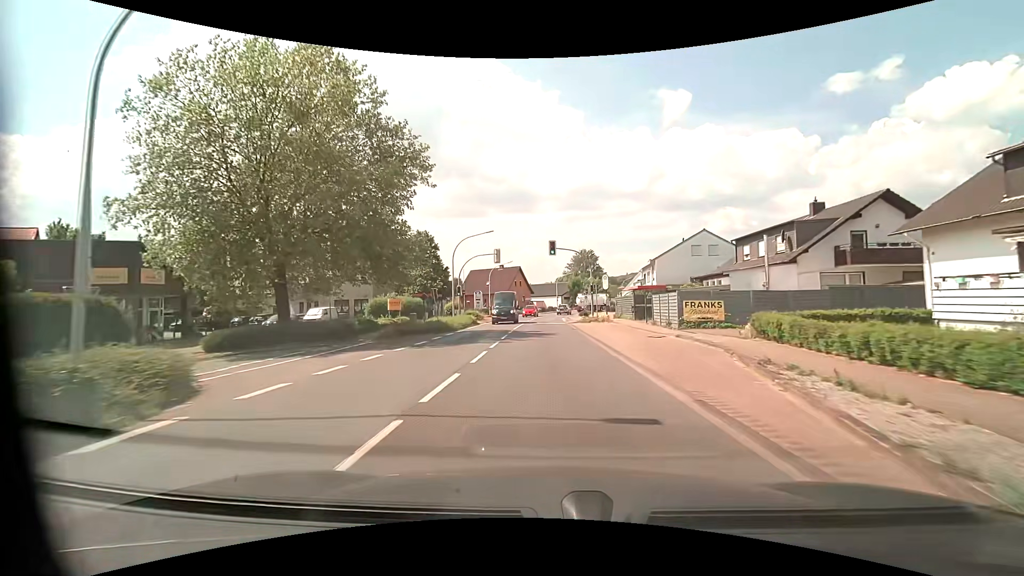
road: primary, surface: asphalt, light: Day
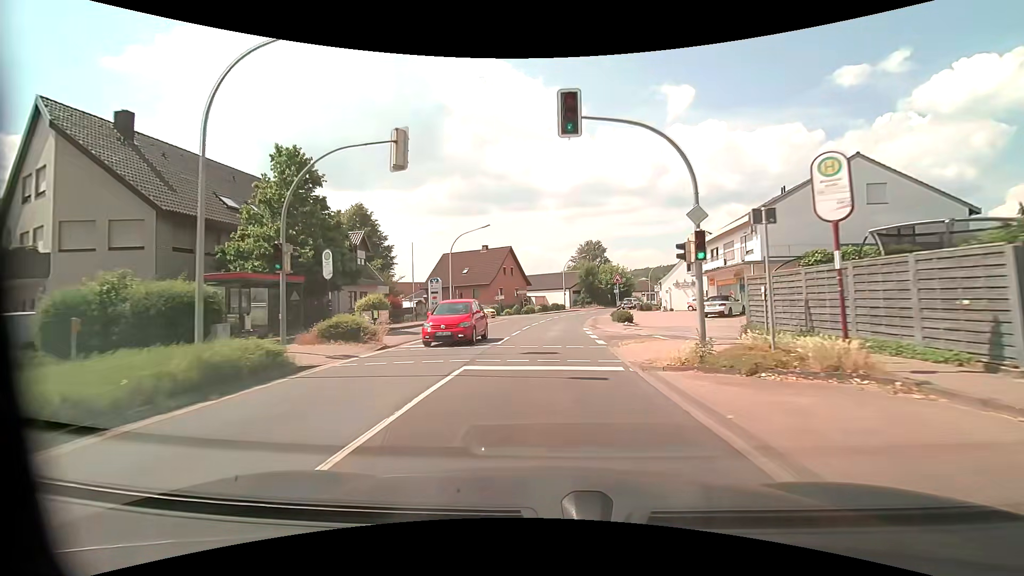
(0.0, +30.6) m; -1°
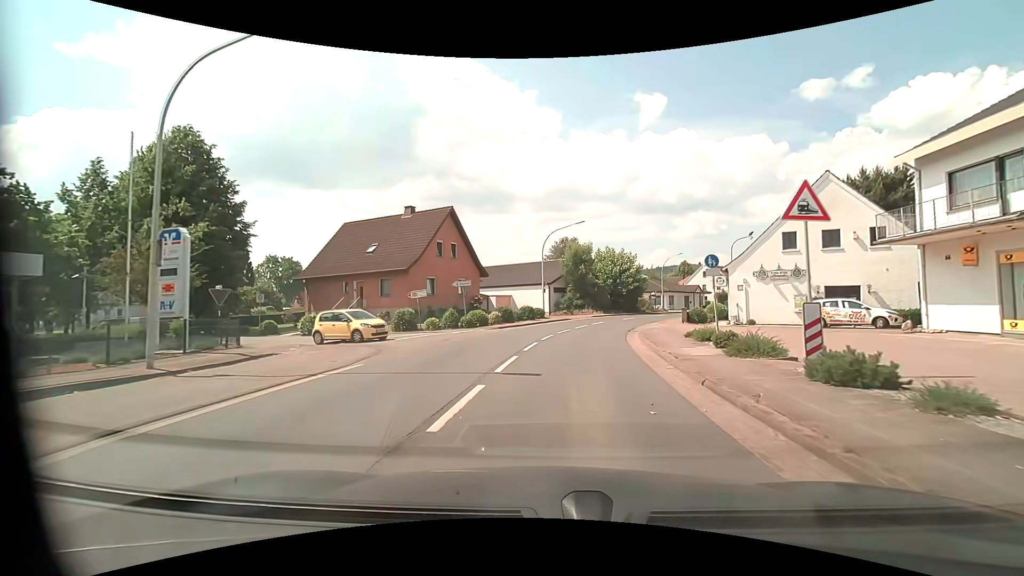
(+0.4, +29.7) m; +3°
